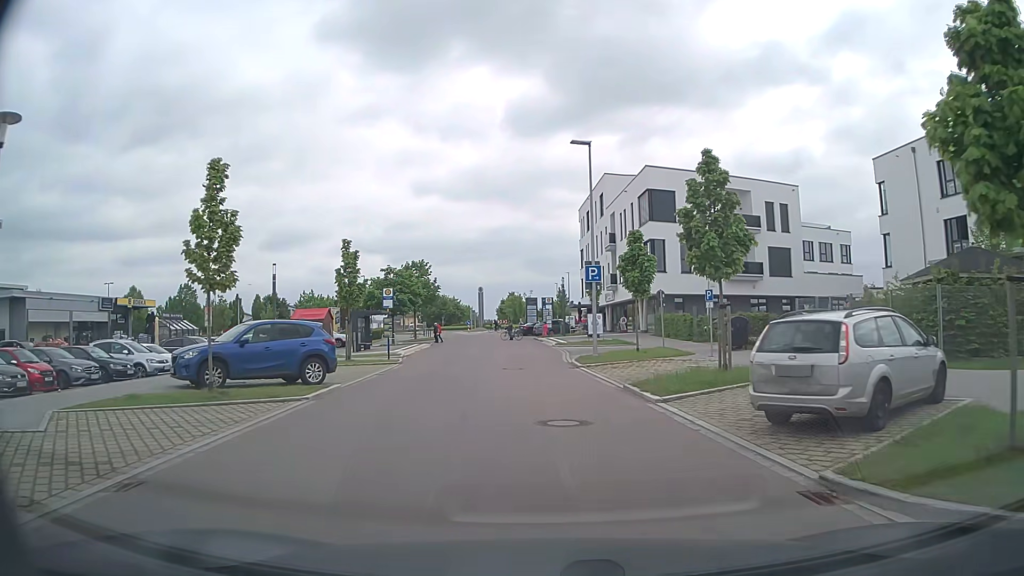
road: tertiary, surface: asphalt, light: Day
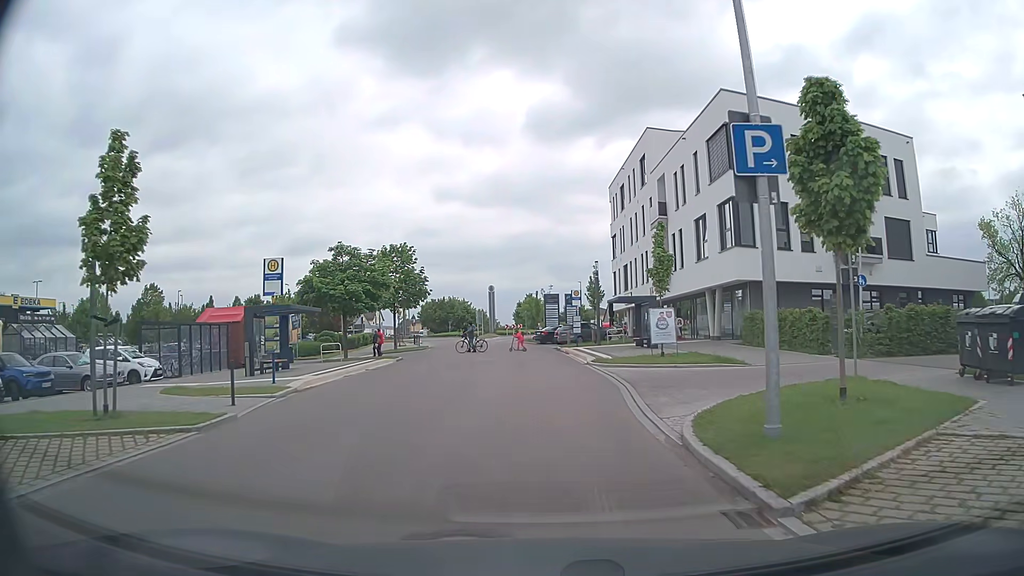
(-0.3, +17.8) m; -1°
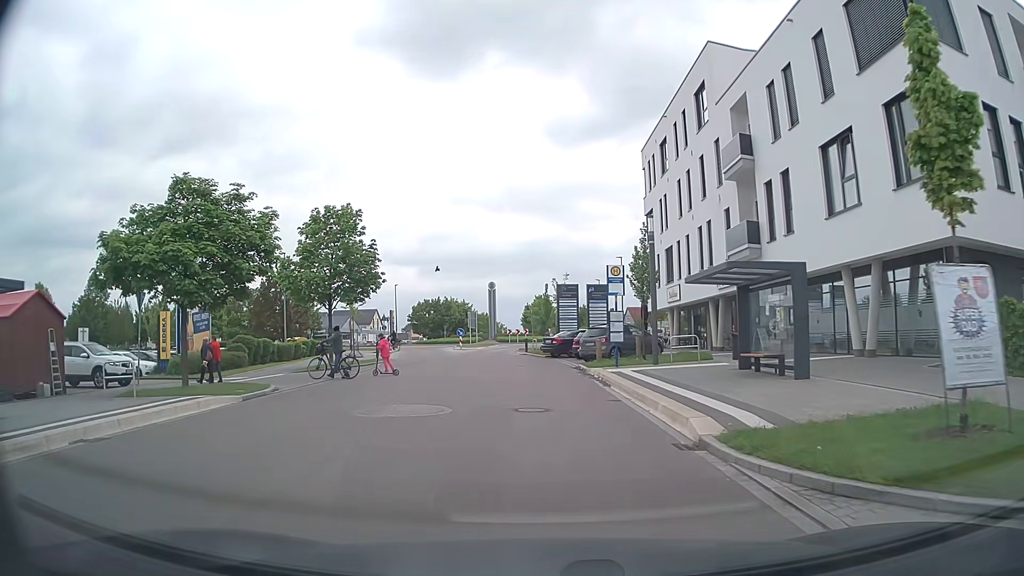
(-0.1, +17.8) m; -1°
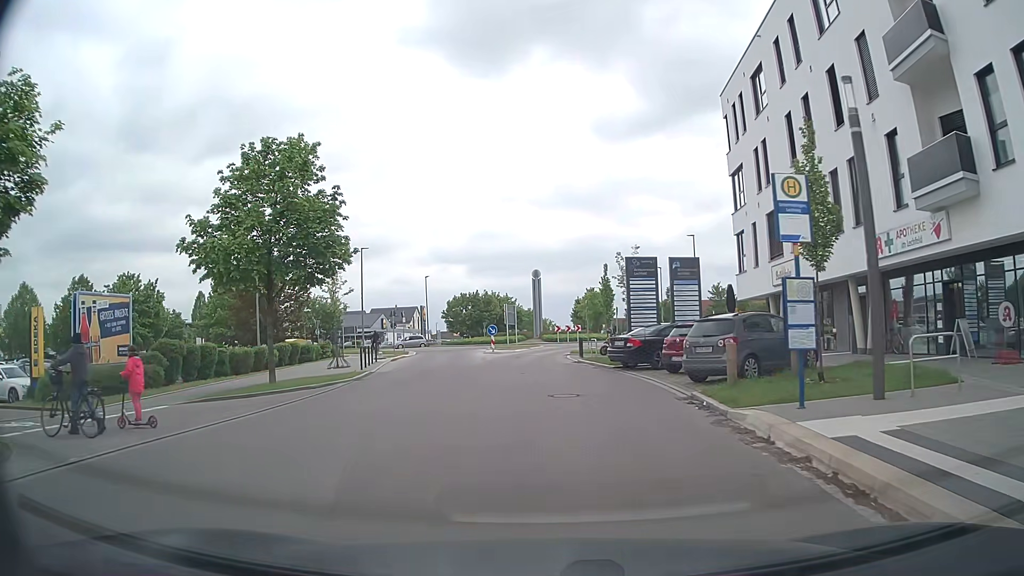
(-0.5, +13.0) m; -4°
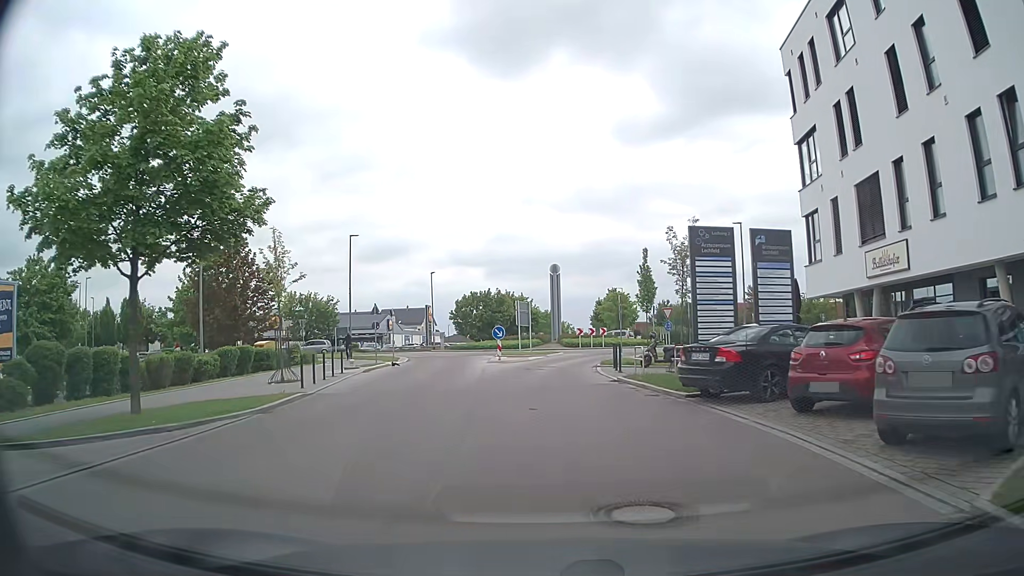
(-0.2, +8.8) m; -2°
(0, +10) (0, +20) (+1, +30) (+3, +40) (+9, +48) (+15, +55) (+17, +65) (+12, +74) (+9, +83) (+8, +93) m
